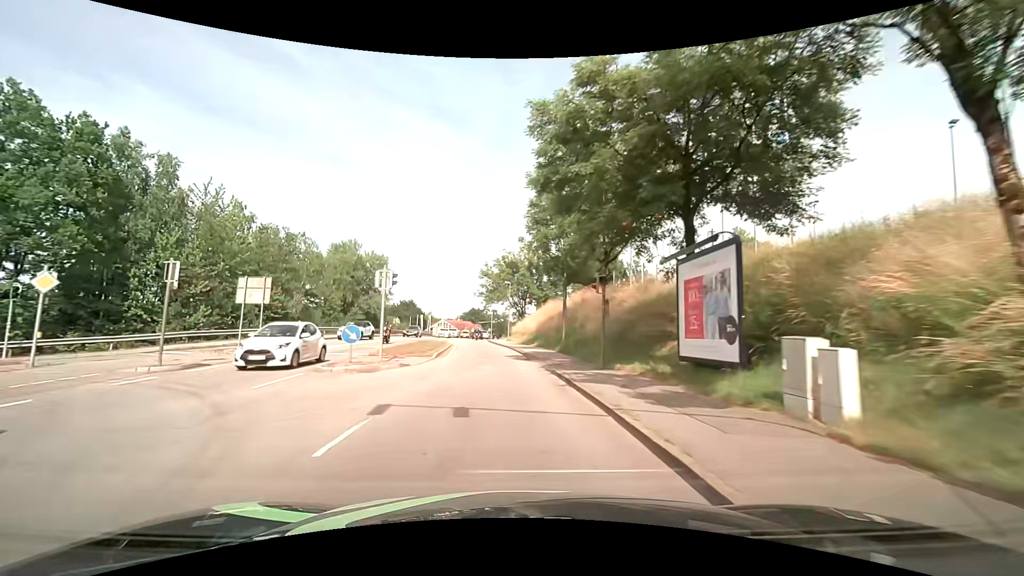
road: tertiary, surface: asphalt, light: Day
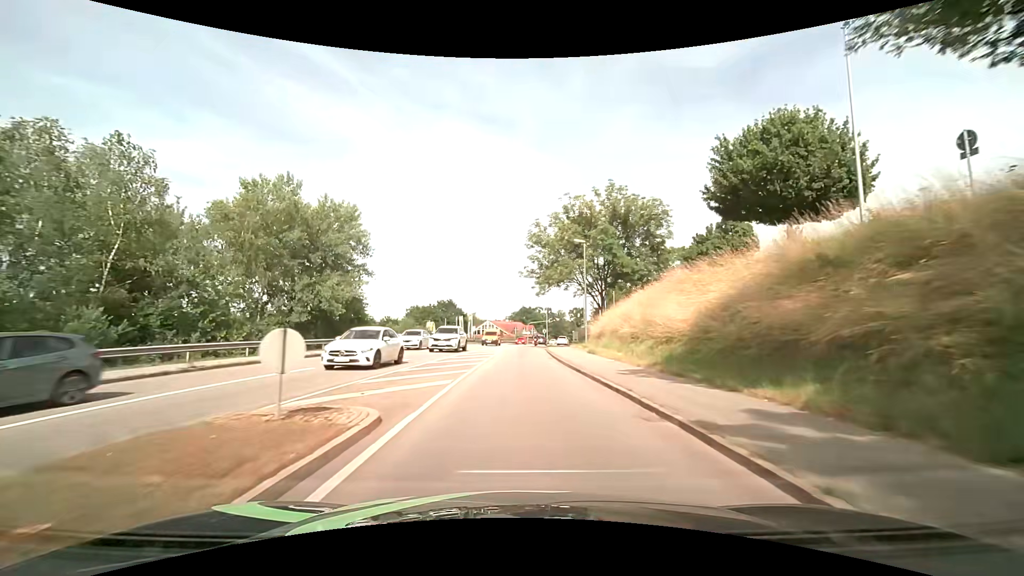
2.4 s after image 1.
(-2.2, +31.2) m; -7°
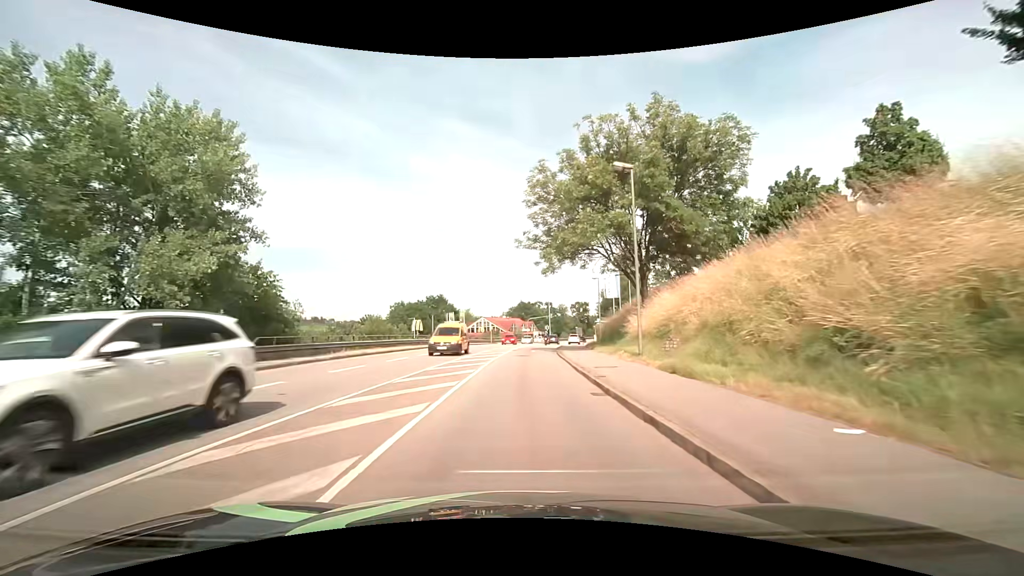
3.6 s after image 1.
(+0.1, +15.7) m; +1°
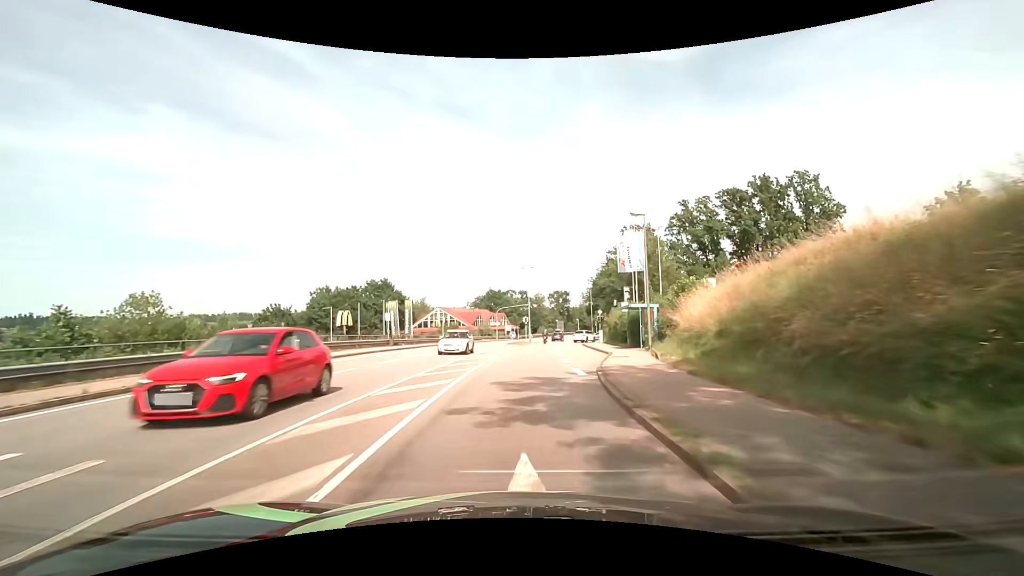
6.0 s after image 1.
(+0.6, +31.5) m; +3°
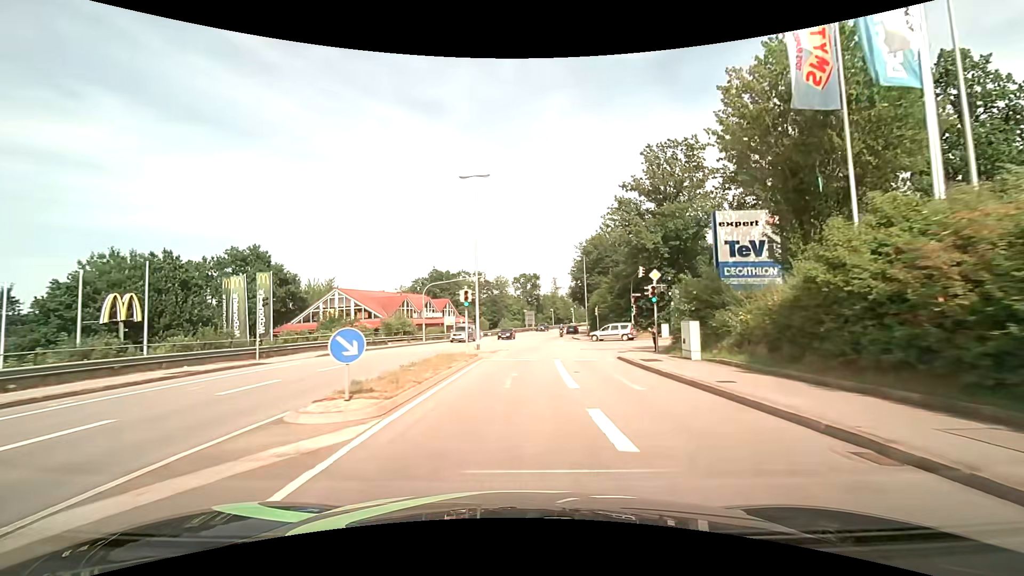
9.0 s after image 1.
(+1.6, +39.2) m; +4°
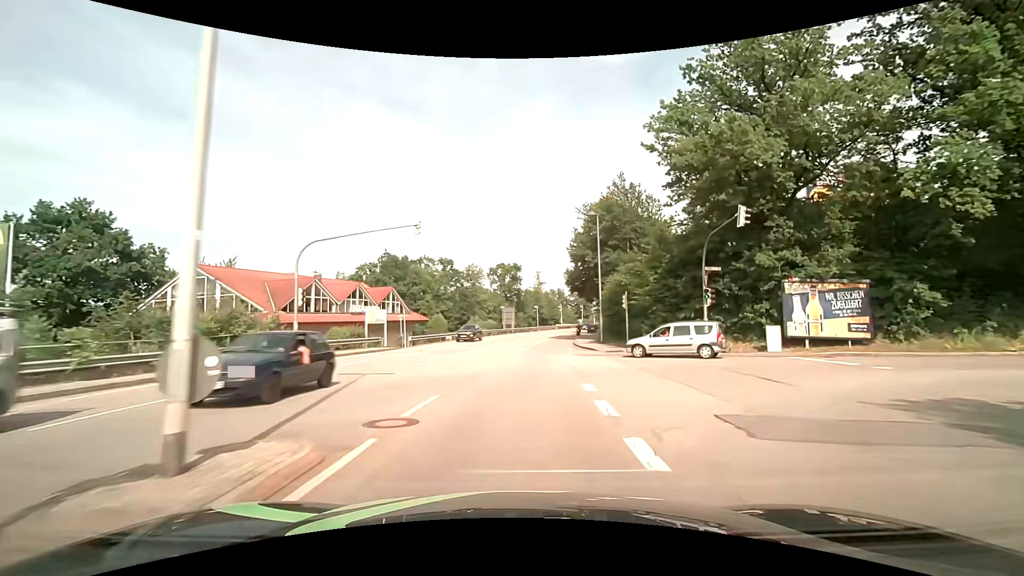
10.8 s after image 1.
(+0.4, +23.9) m; +2°
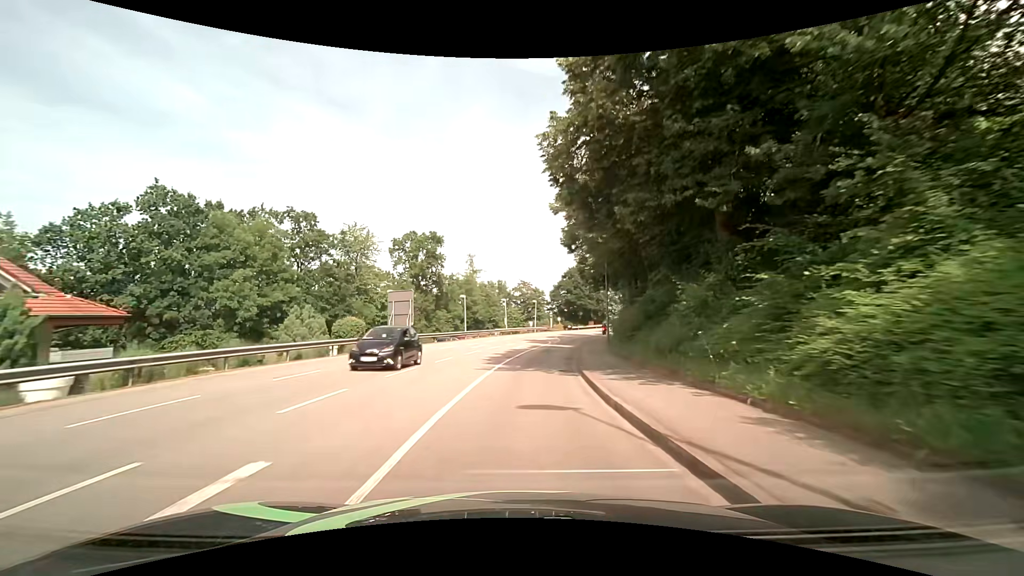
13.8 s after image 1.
(+2.5, +40.2) m; +7°
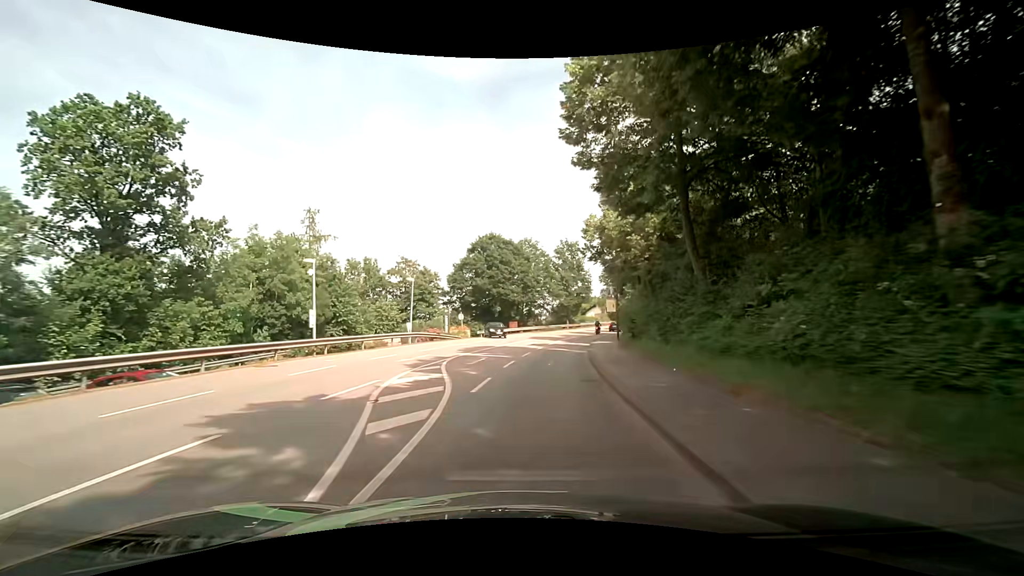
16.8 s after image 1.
(+3.3, +39.7) m; +11°
(0, +10) (+1, +20) (+3, +30) (+4, +40) (+6, +49) (+9, +59) (+12, +69) (+16, +78) (+20, +87) (+25, +96) m
